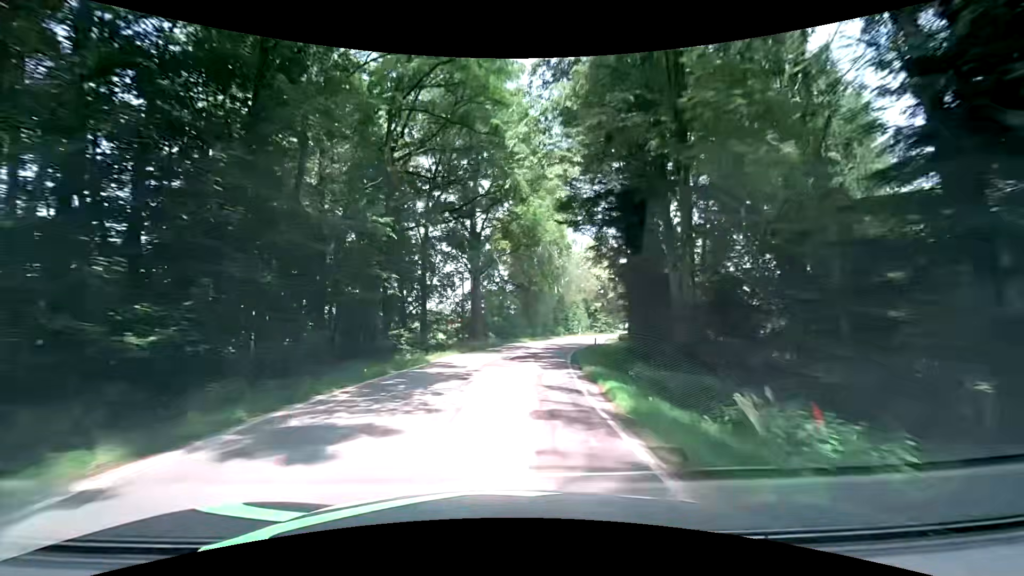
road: tertiary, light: Day
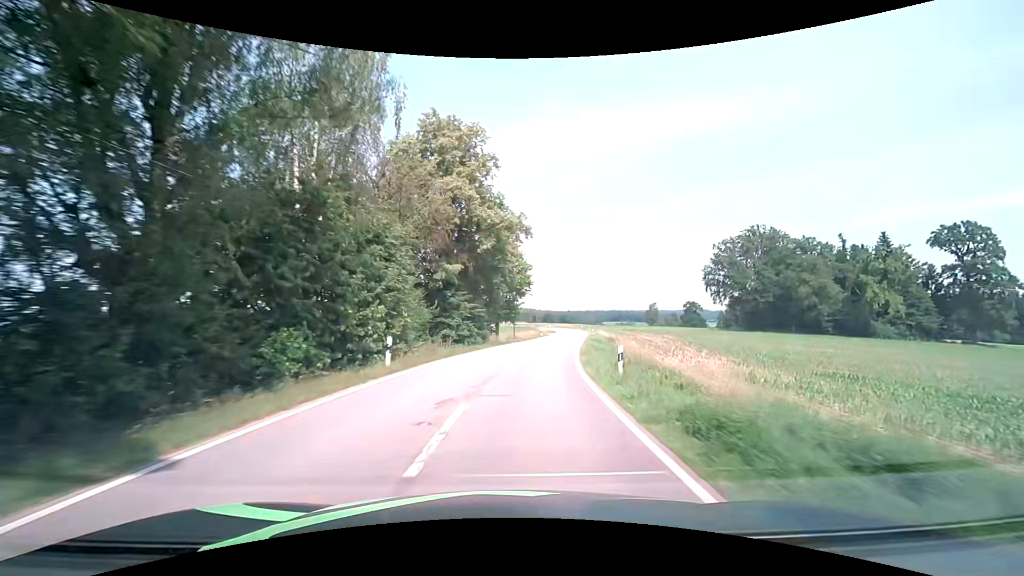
(+9.0, +53.1) m; +20°
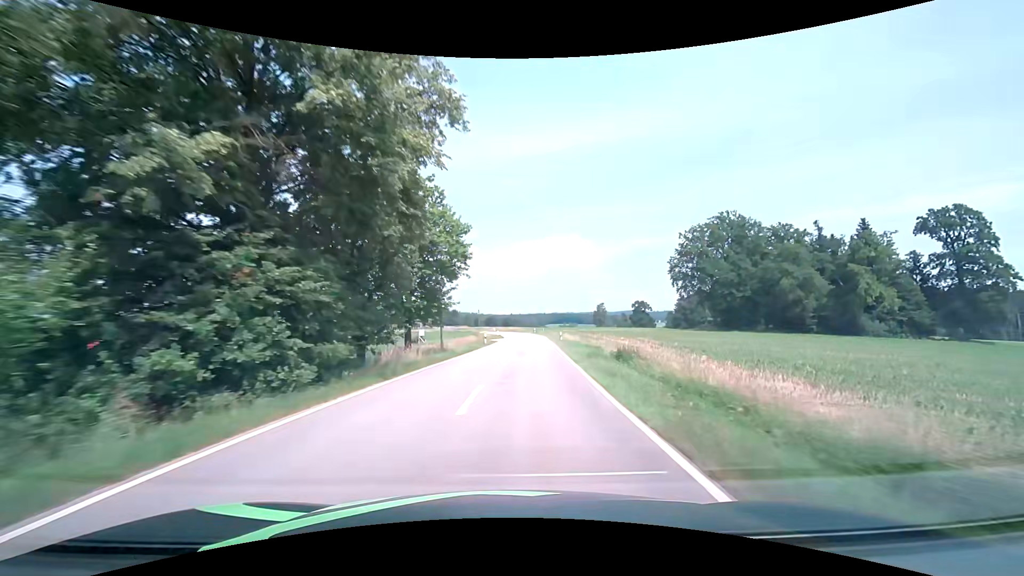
(+1.1, +21.7) m; +6°
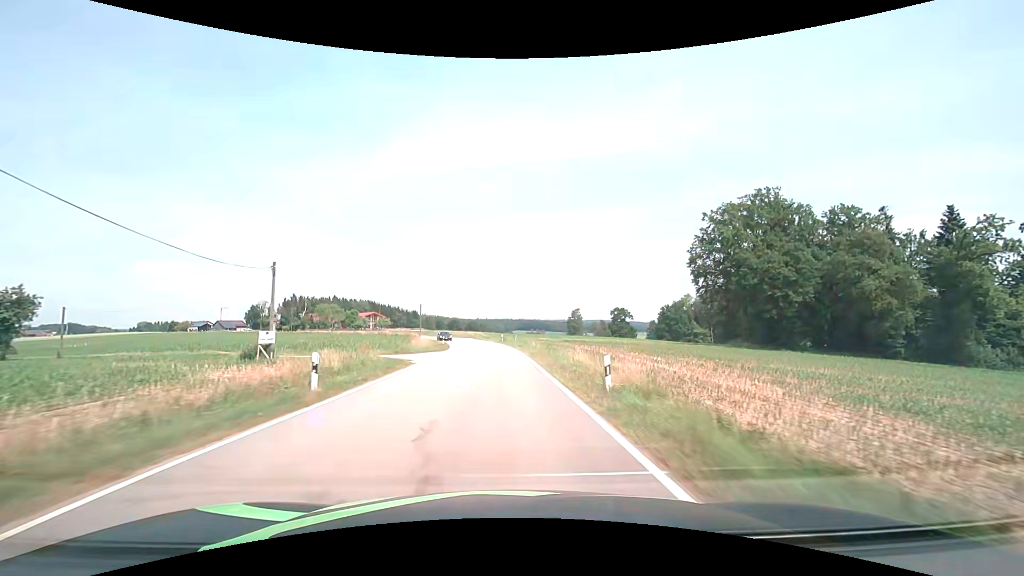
(+1.8, +33.8) m; +4°
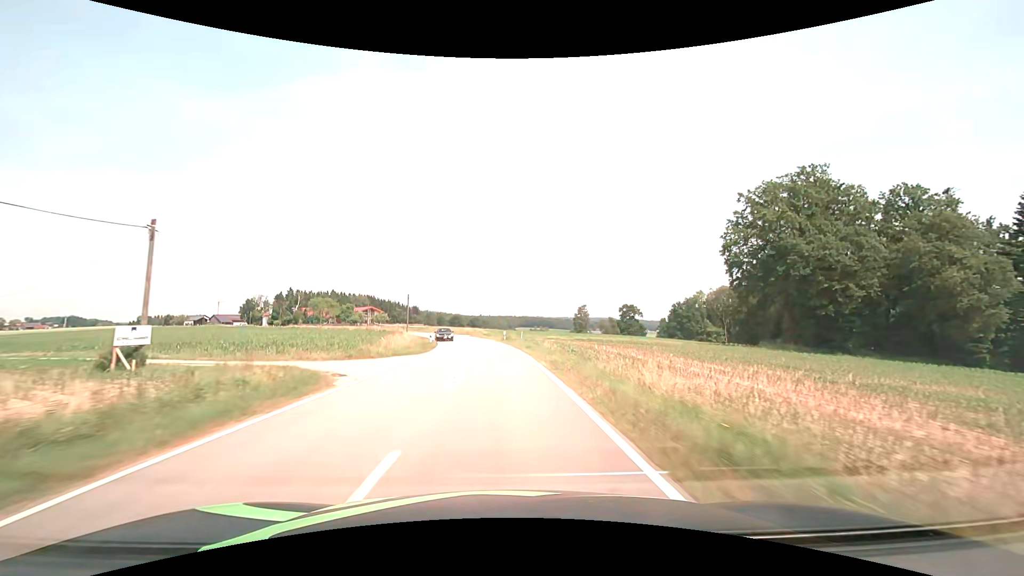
(0.0, +11.8) m; 0°
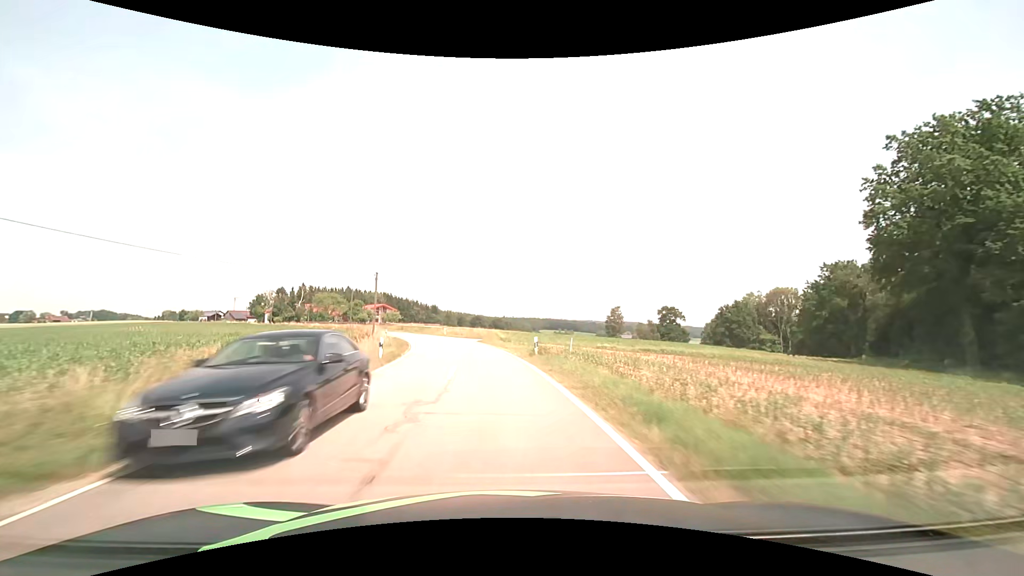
(-0.3, +24.5) m; -2°
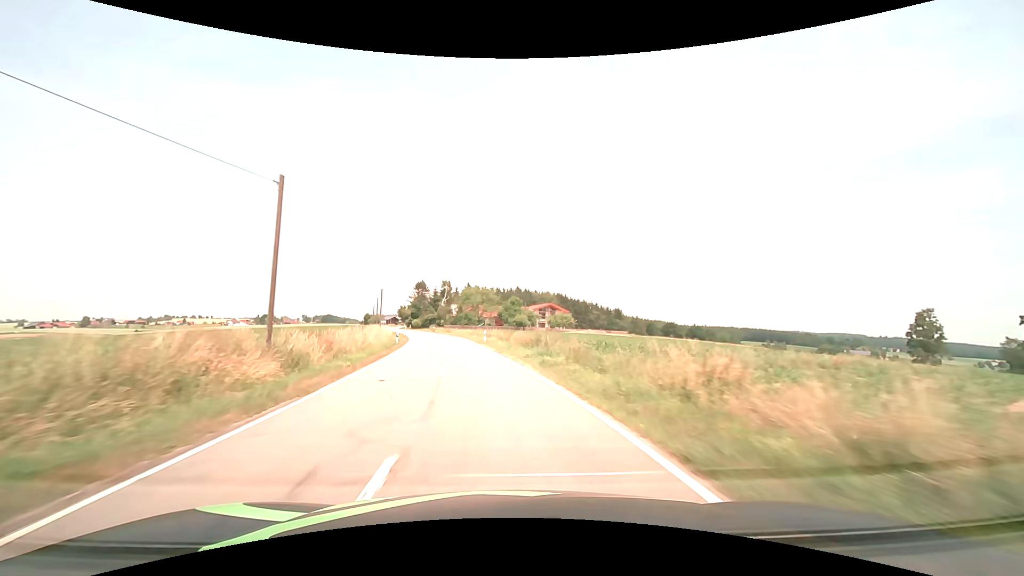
(-10.0, +61.9) m; -20°
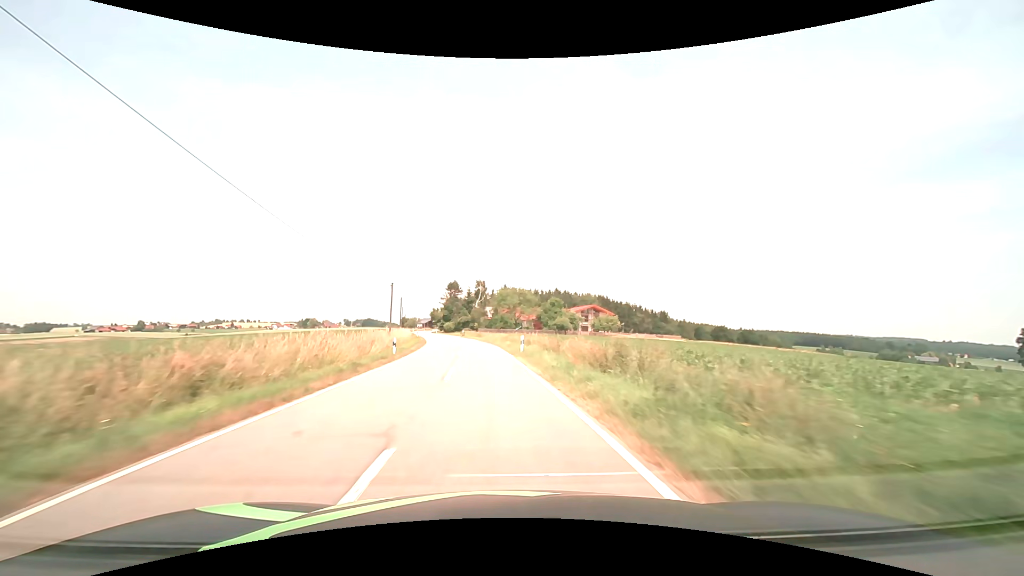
(-0.5, +12.5) m; -4°
(0, +10) (-1, +20) (-2, +30) (-3, +40) (-4, +50) (-6, +60) (-8, +69) (-10, +79) (-12, +89) (-14, +99) m
